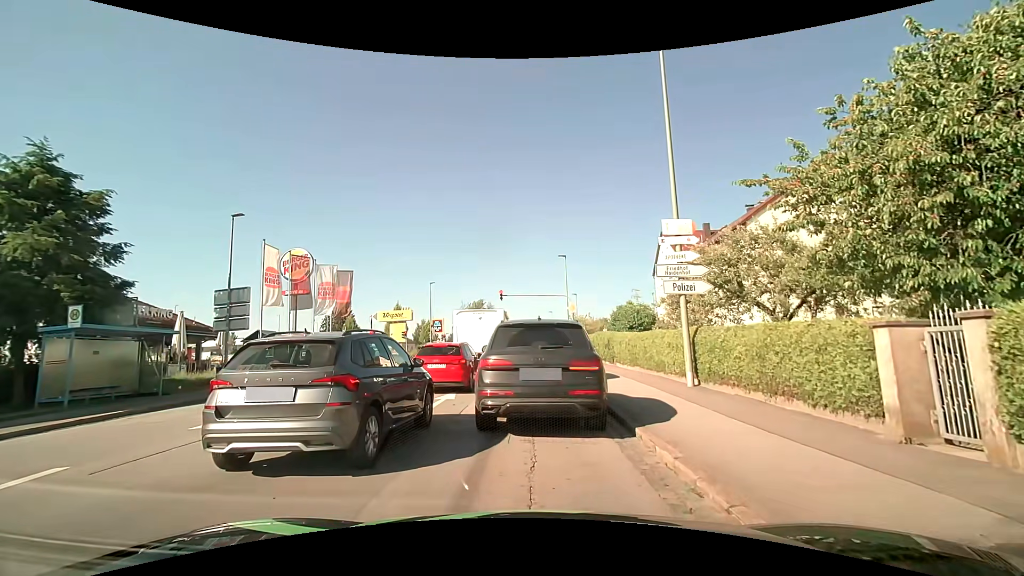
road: tertiary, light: Day
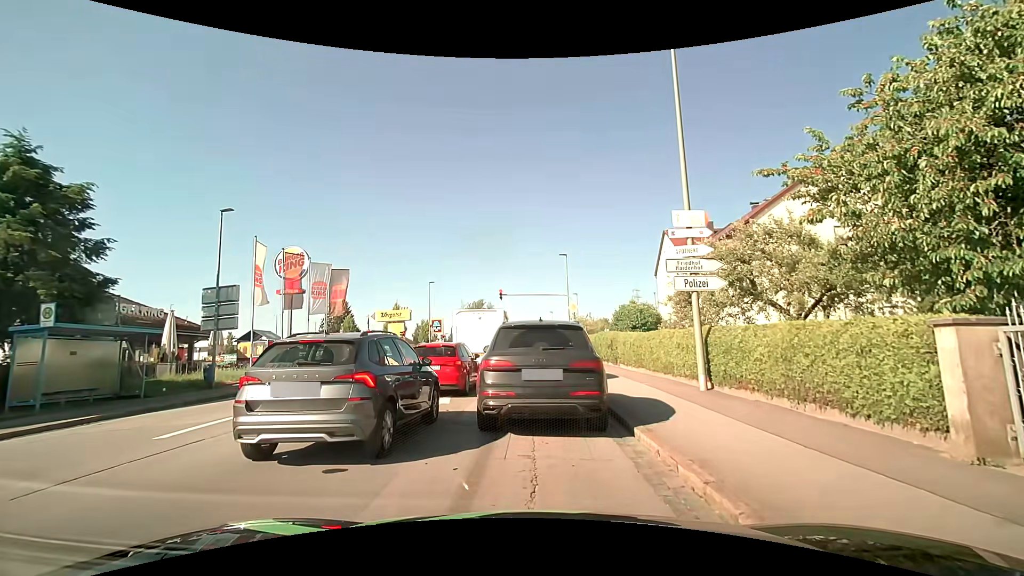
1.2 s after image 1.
(0.0, +0.8) m; 0°
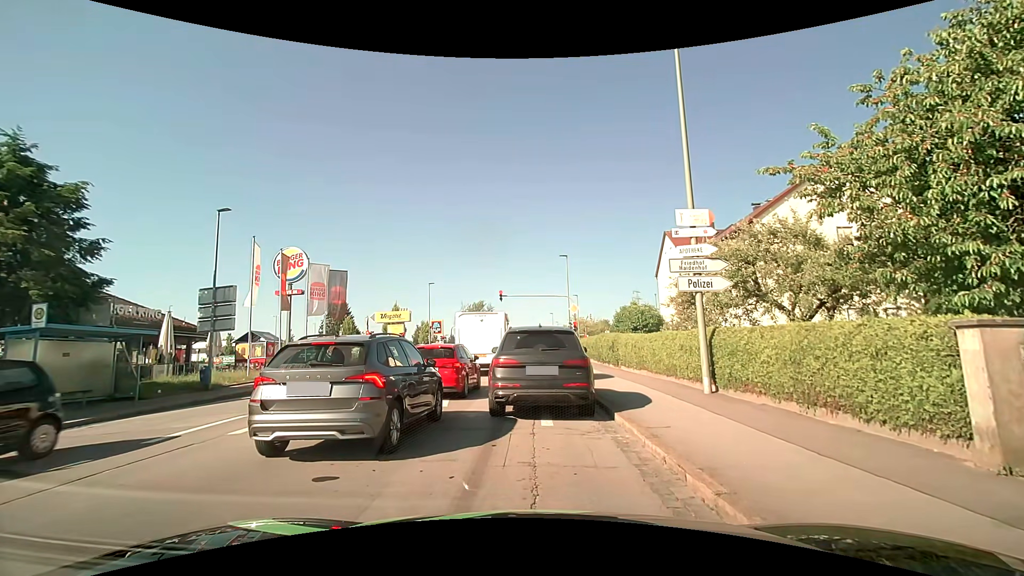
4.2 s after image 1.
(0.0, +0.3) m; 0°
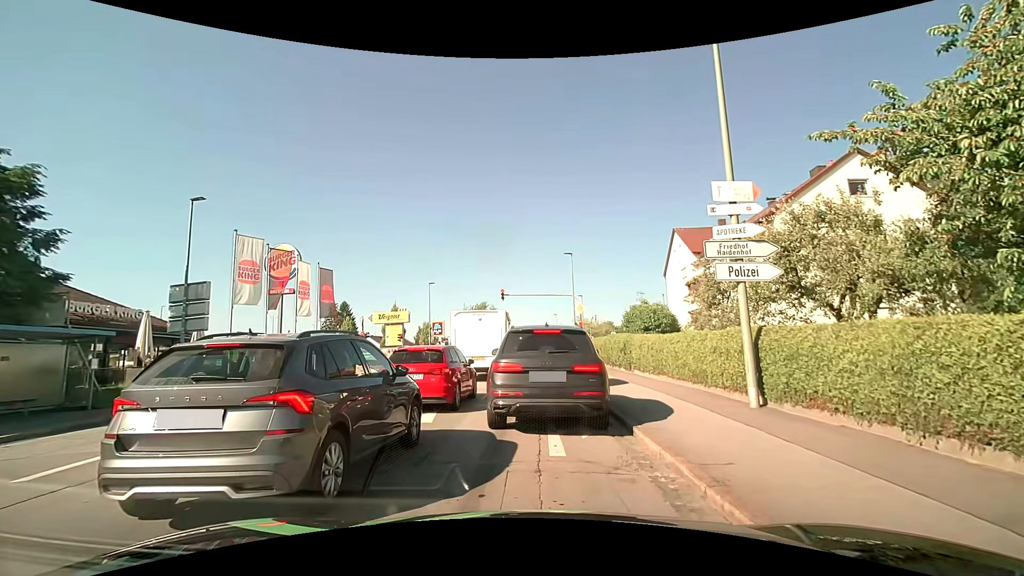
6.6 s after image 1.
(0.0, +2.2) m; -1°
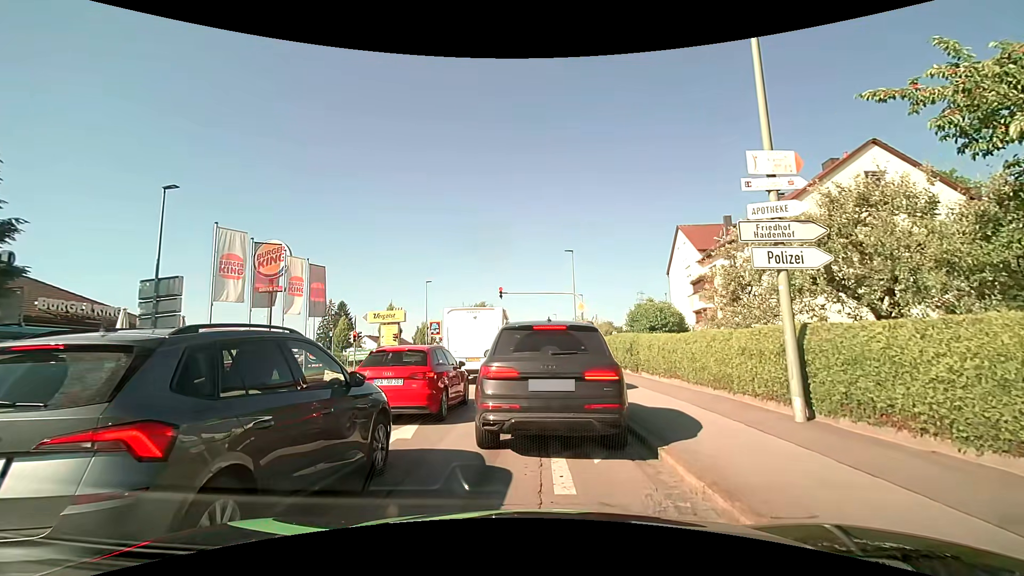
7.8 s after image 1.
(0.0, +1.5) m; 0°
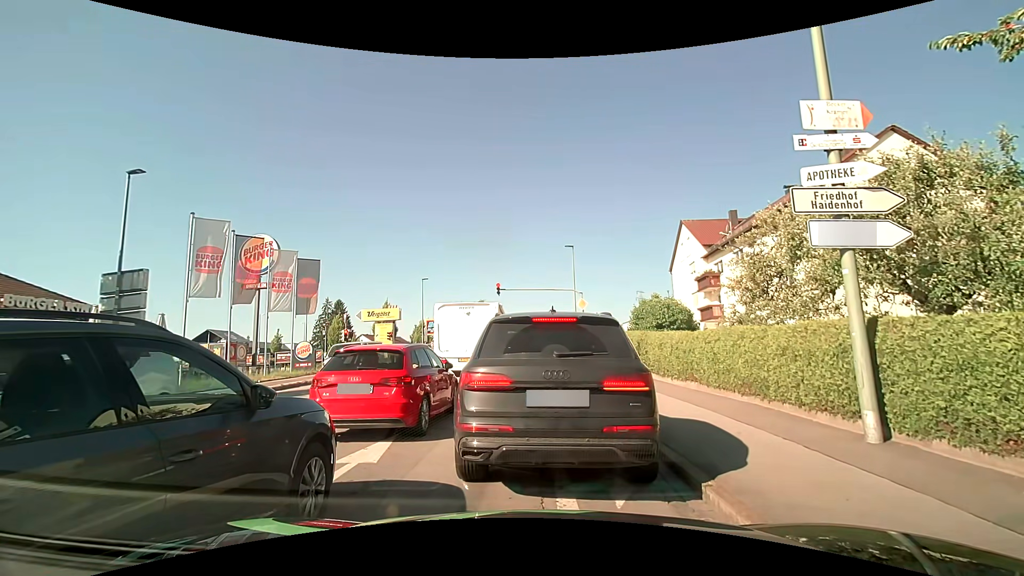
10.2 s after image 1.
(0.0, +1.6) m; 0°
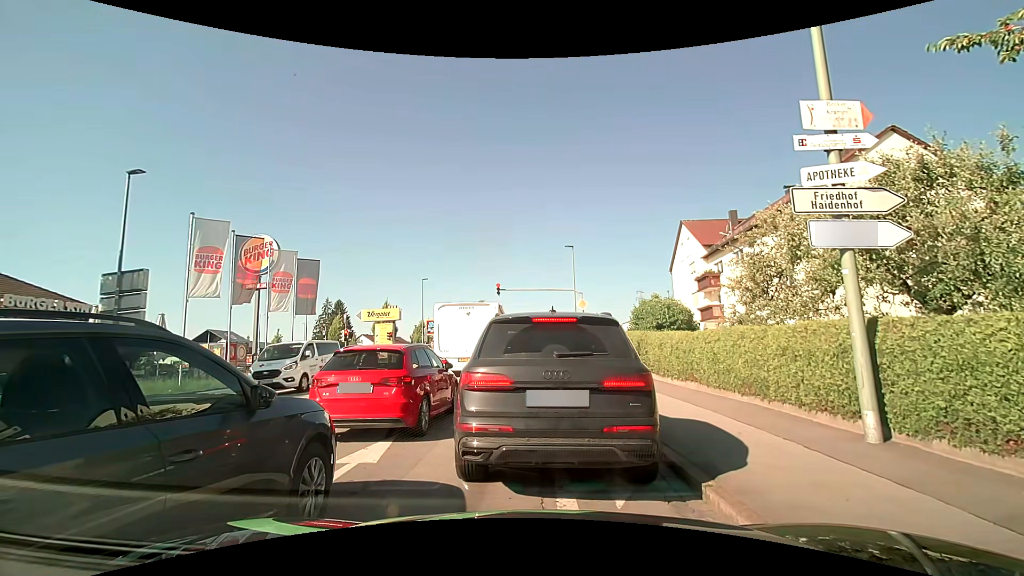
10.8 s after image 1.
(0.0, 0.0) m; 0°
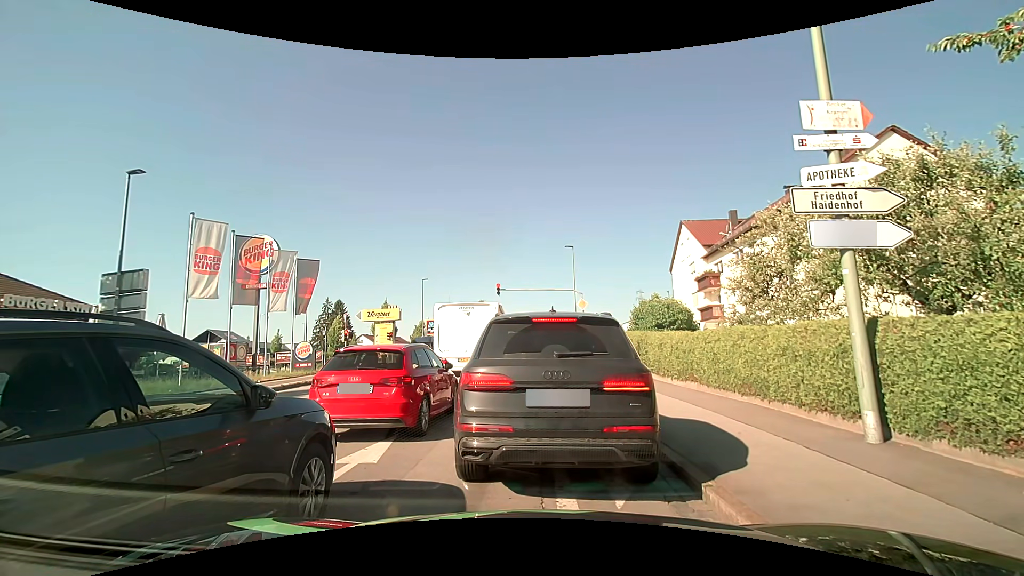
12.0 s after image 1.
(0.0, 0.0) m; 0°
(0, +10) (0, +20) (0, +30) (0, +40) (0, +50) (0, +60) (0, +70) (0, +80) (0, +90) (+1, +100) m
